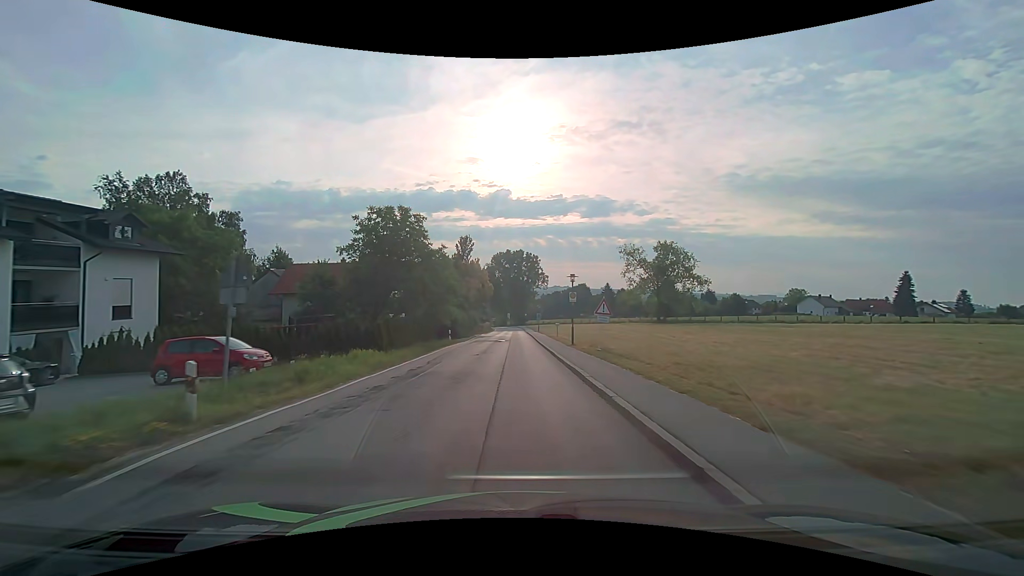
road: secondary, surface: asphalt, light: Day
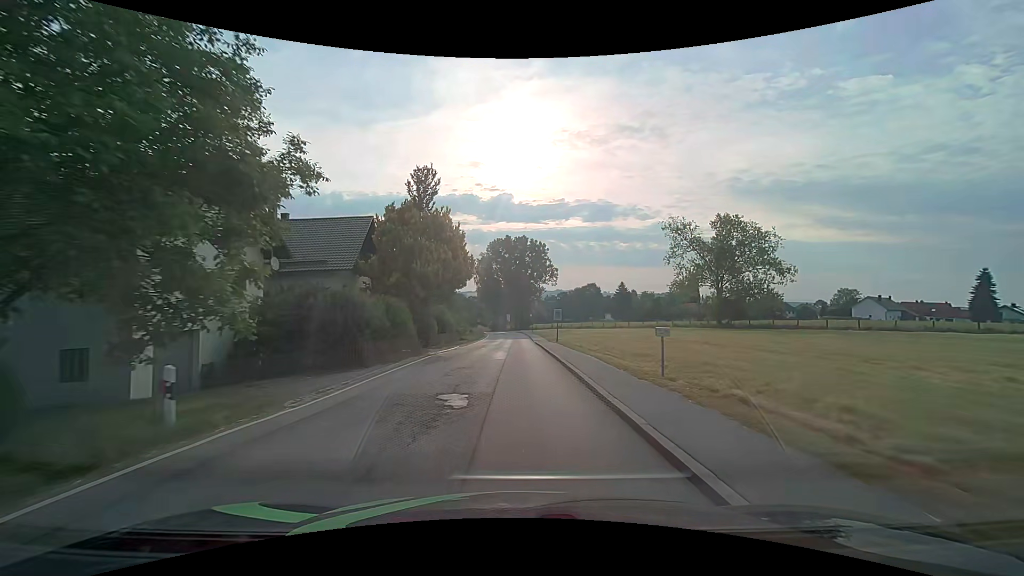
(0.0, +30.5) m; -1°
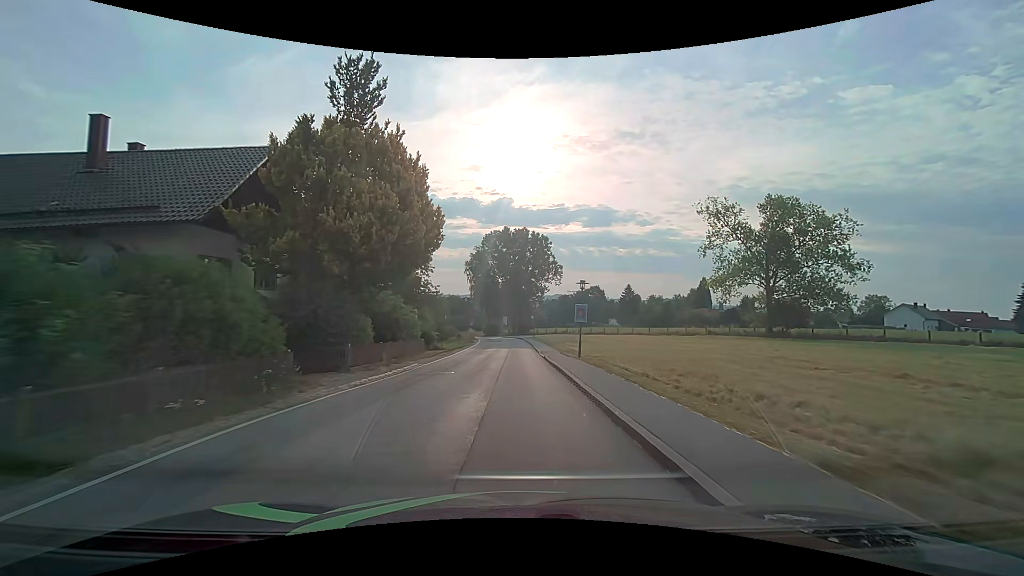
(+0.1, +15.2) m; +1°
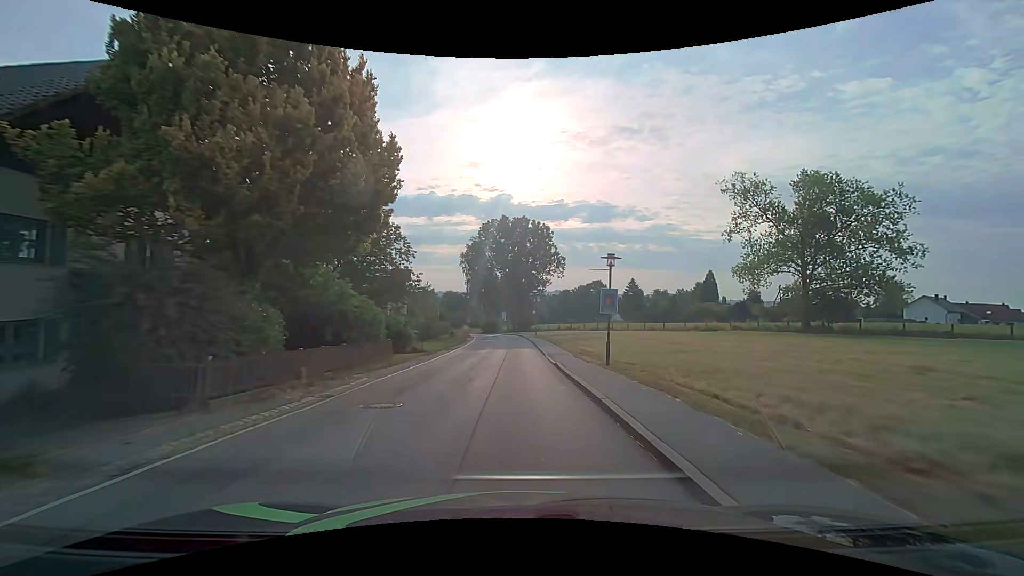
(0.0, +7.6) m; 0°
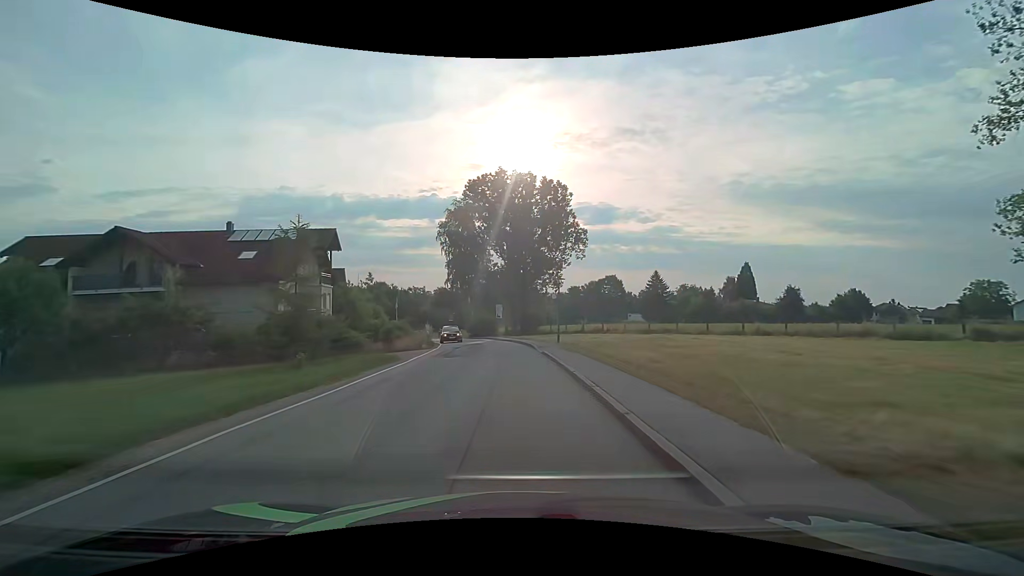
(-0.1, +30.6) m; 0°
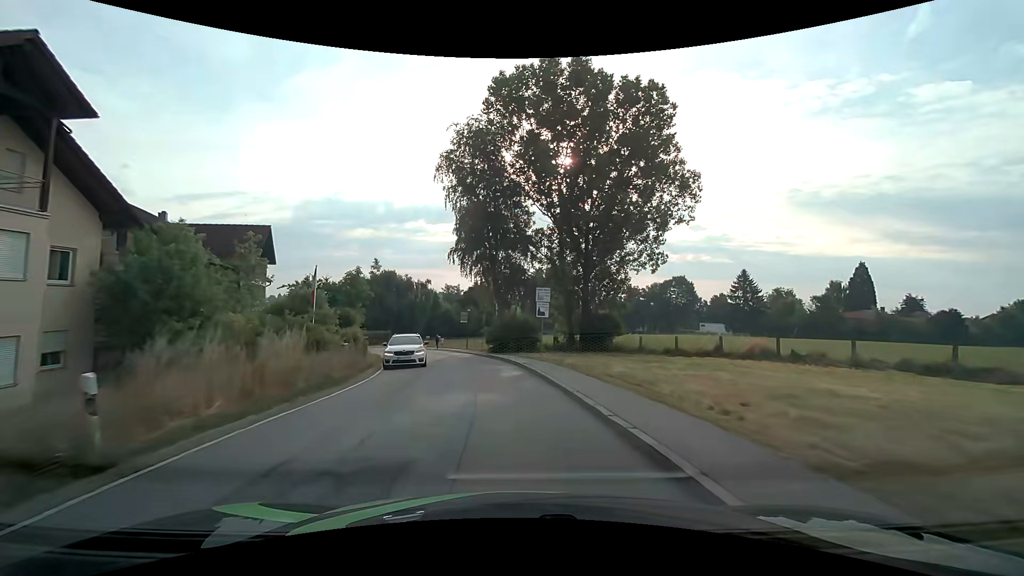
(-0.8, +30.4) m; -5°
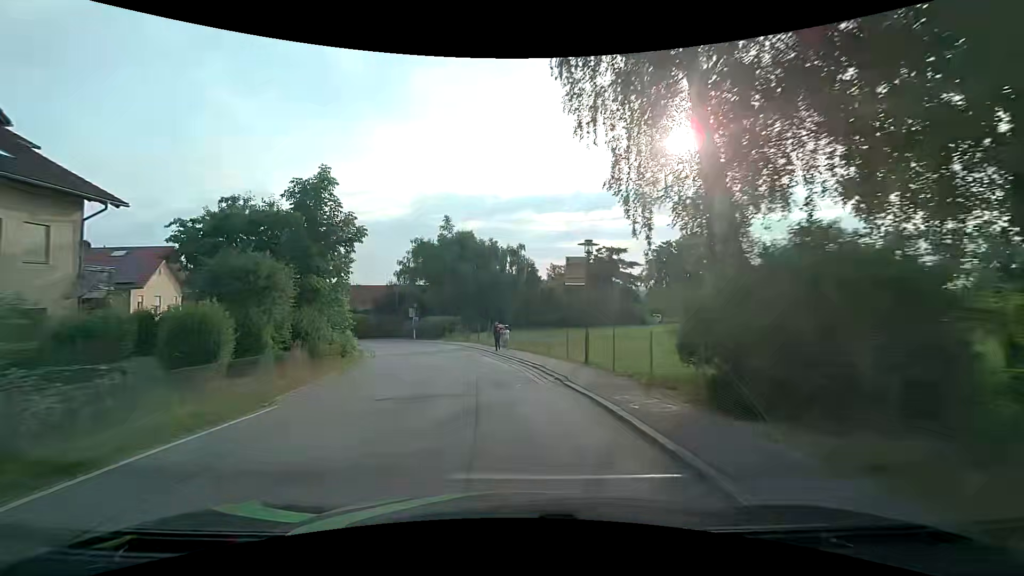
(-3.1, +30.3) m; -13°
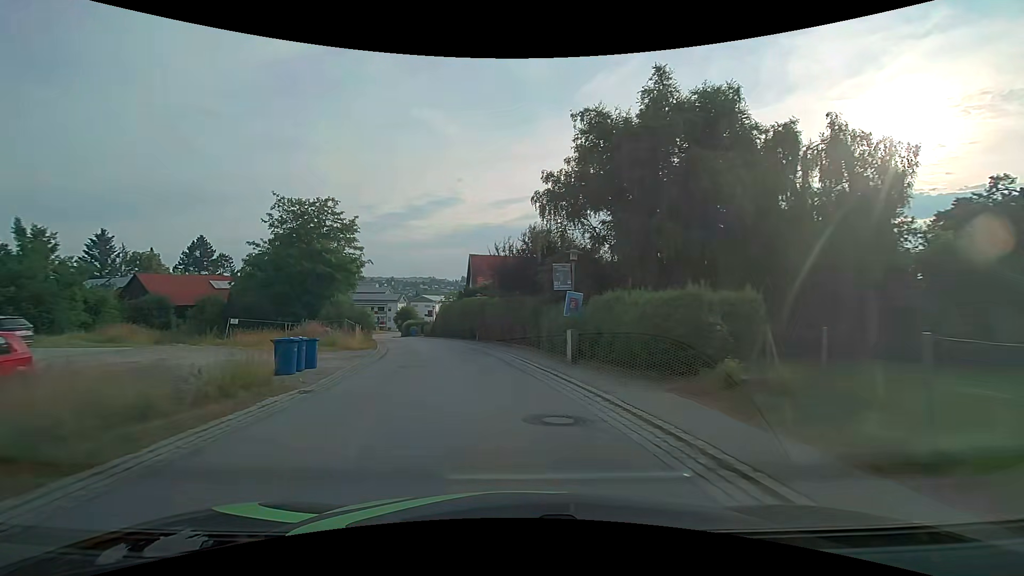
(-6.4, +37.4) m; -19°
(0, +10) (-2, +20) (-4, +30) (-6, +39) (-9, +49) (-13, +58) (-16, +68) (-20, +77) (-23, +86) (-26, +96) m
